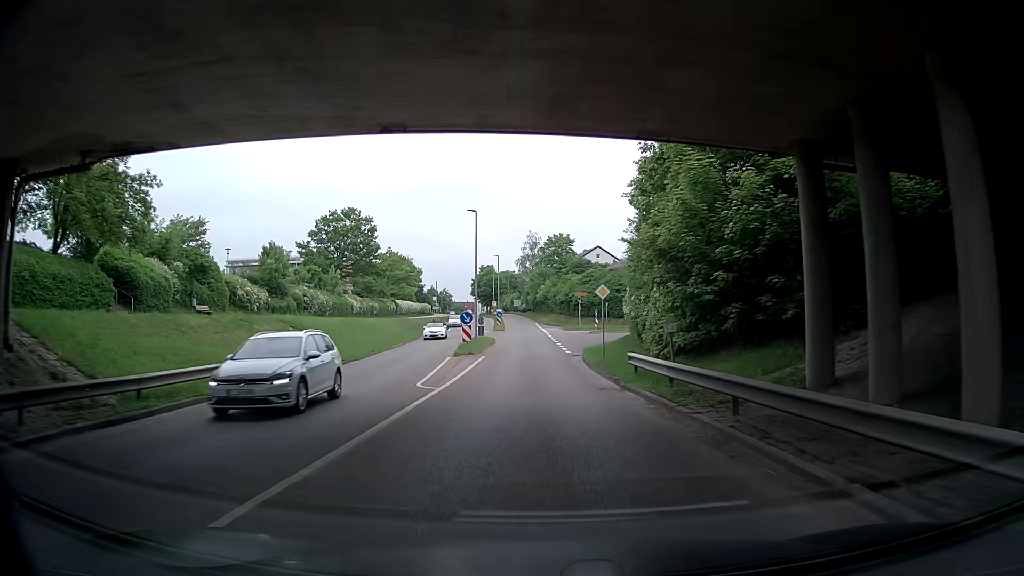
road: tertiary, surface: asphalt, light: Day
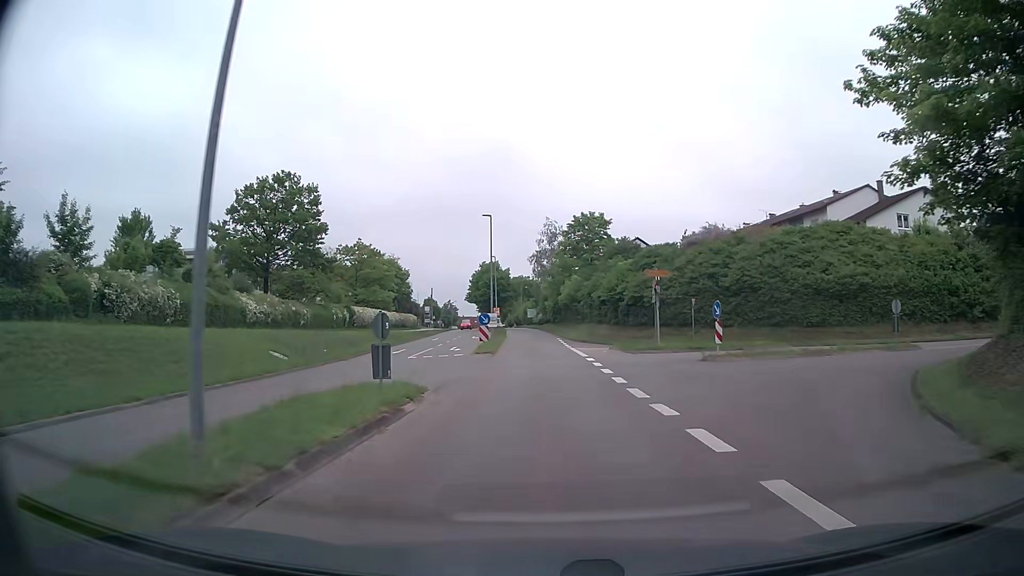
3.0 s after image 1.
(-0.3, +35.9) m; -1°
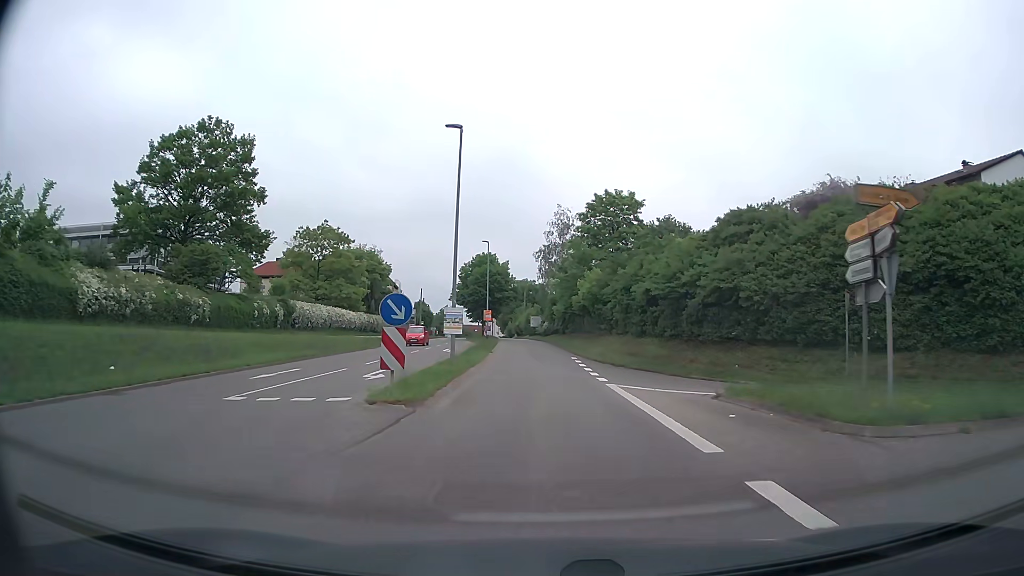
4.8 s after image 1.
(-0.3, +20.7) m; -1°
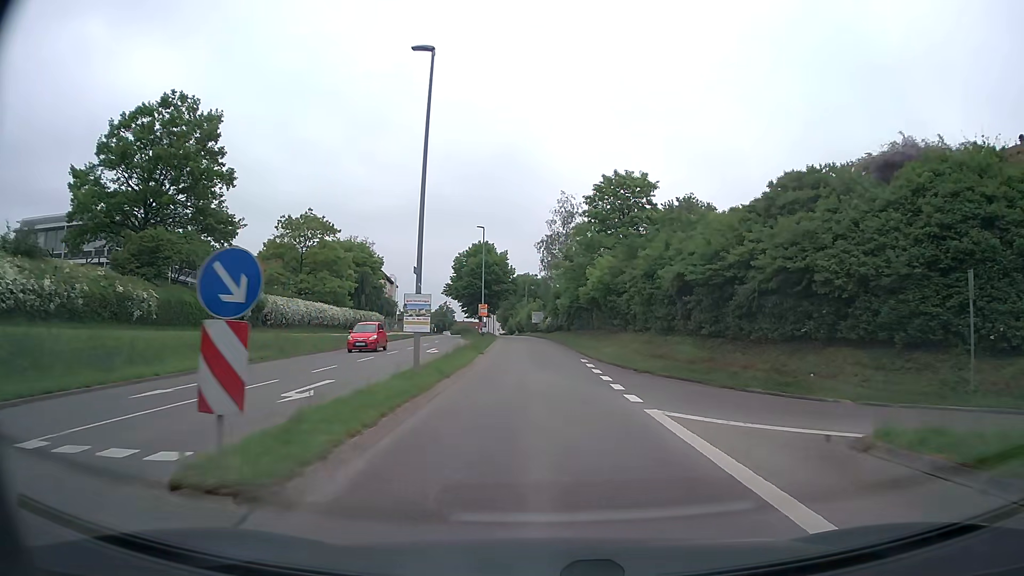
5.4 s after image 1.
(0.0, +6.7) m; 0°
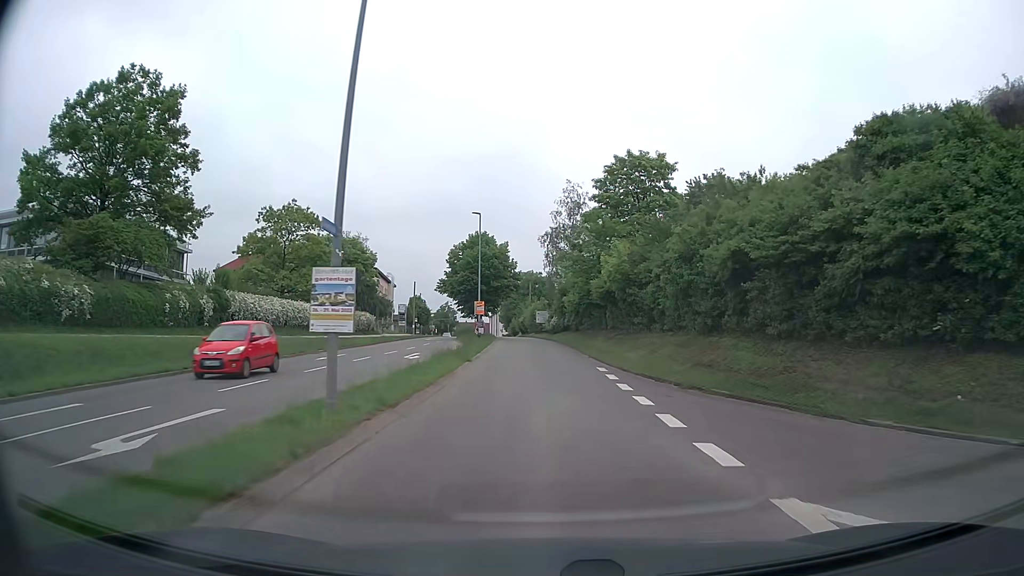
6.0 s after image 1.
(0.0, +6.6) m; 0°
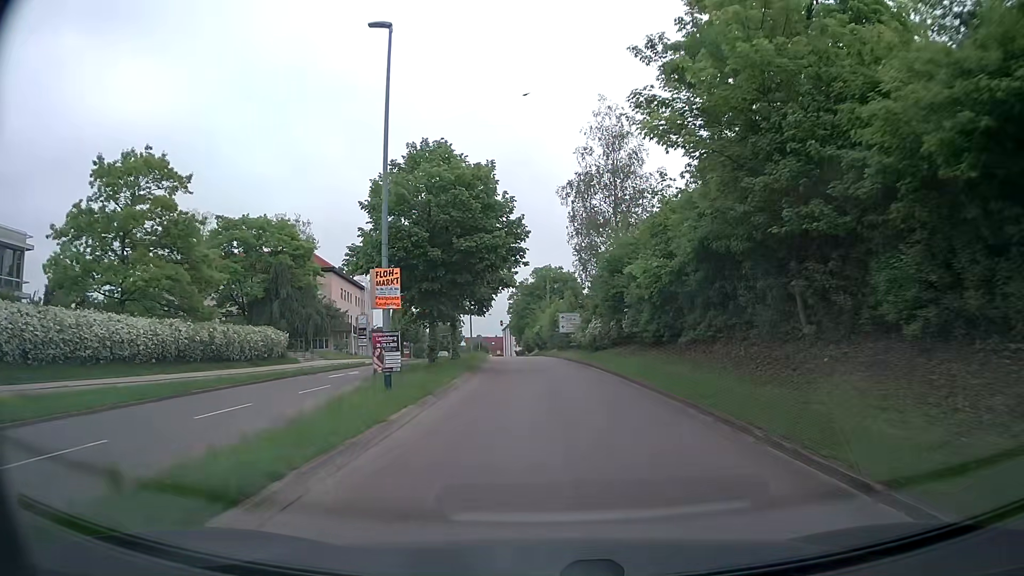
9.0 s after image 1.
(-0.7, +31.6) m; -2°
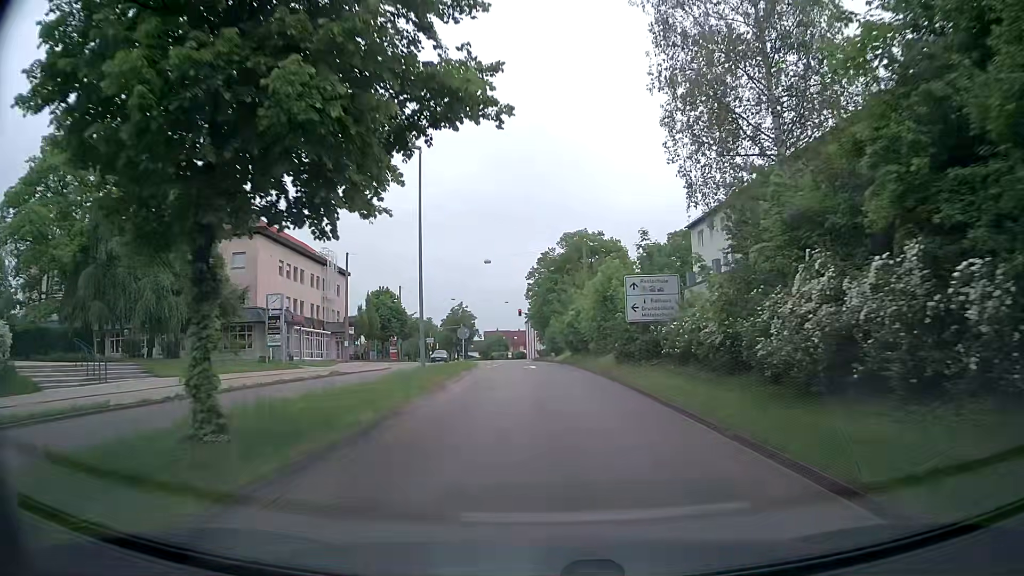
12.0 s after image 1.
(-0.5, +28.5) m; -2°
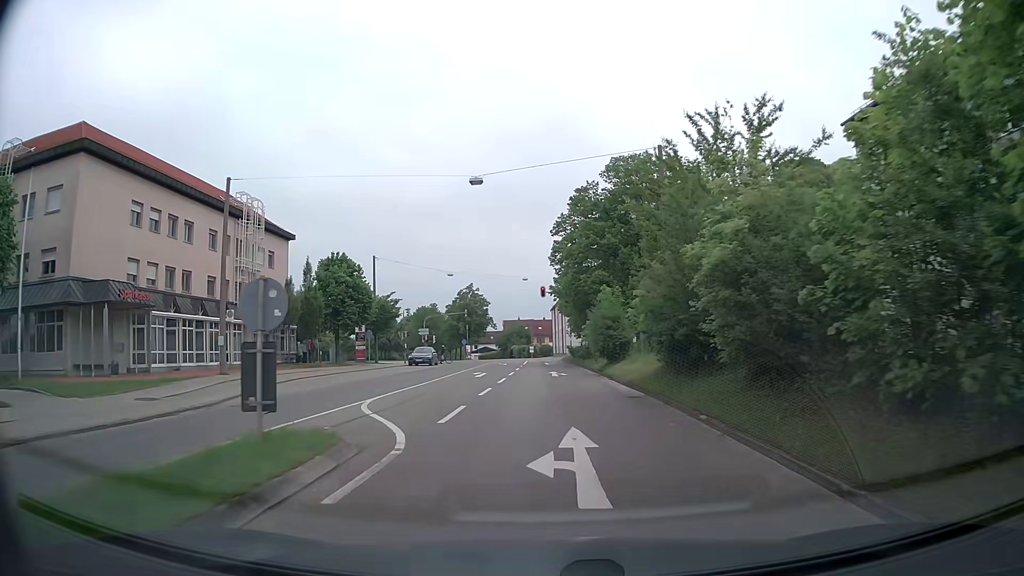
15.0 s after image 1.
(-0.7, +26.8) m; -2°
(0, +10) (0, +20) (0, +30) (0, +40) (-1, +50) (-1, +60) (-2, +70) (-3, +80) (-4, +90) (-6, +100) m
